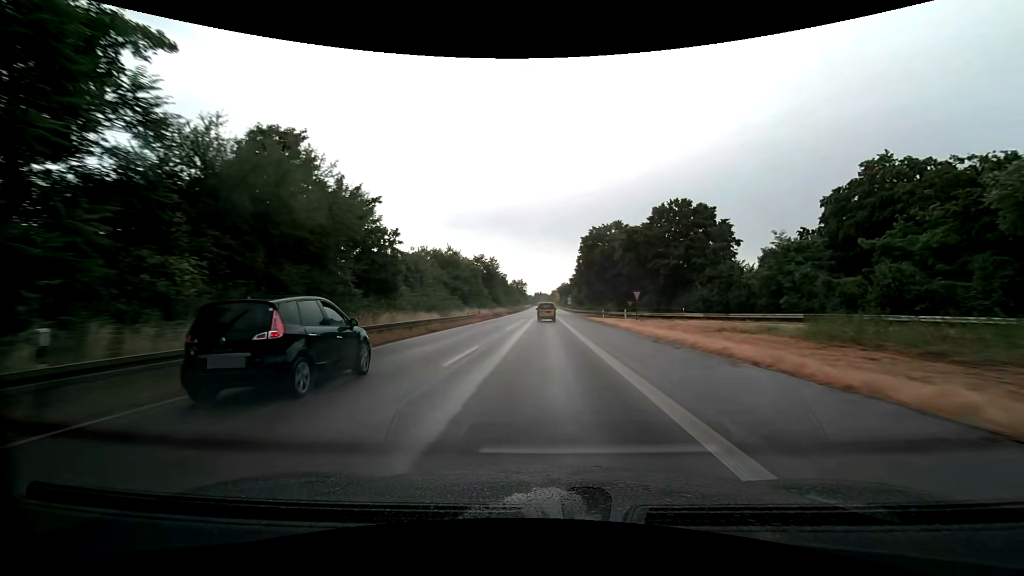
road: trunk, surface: asphalt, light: Day
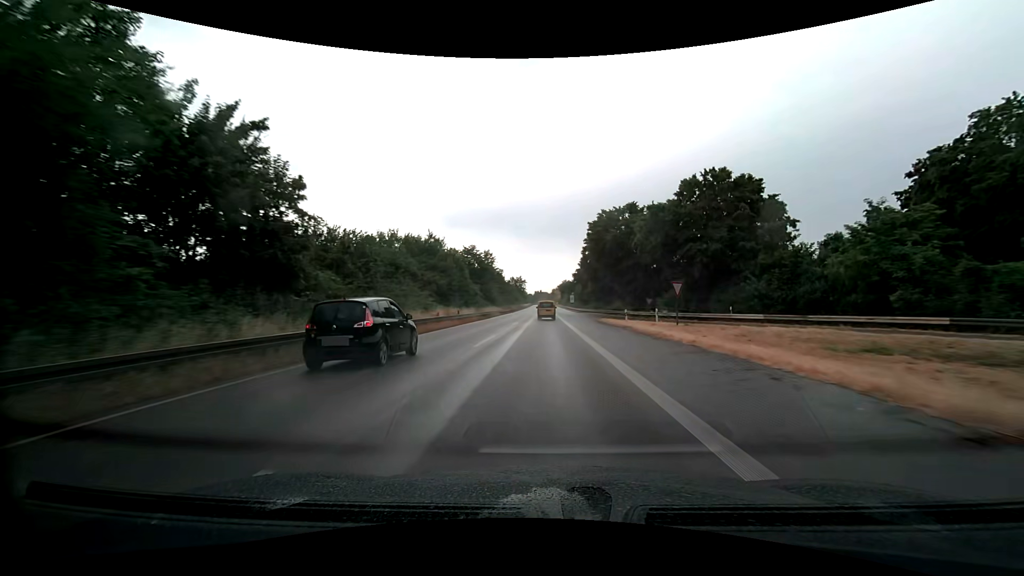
(0.0, +13.4) m; 0°
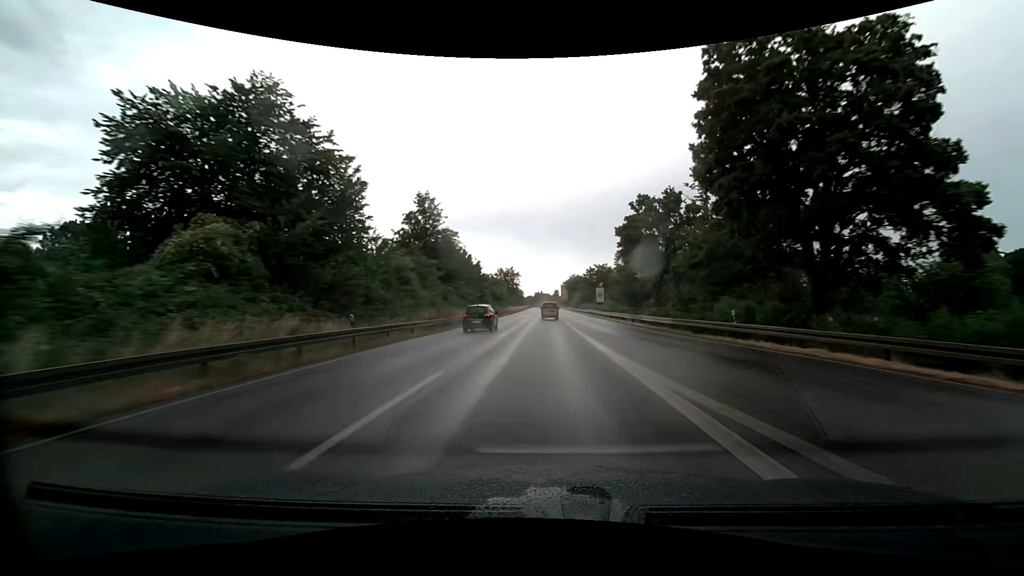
(-0.2, +67.5) m; 0°
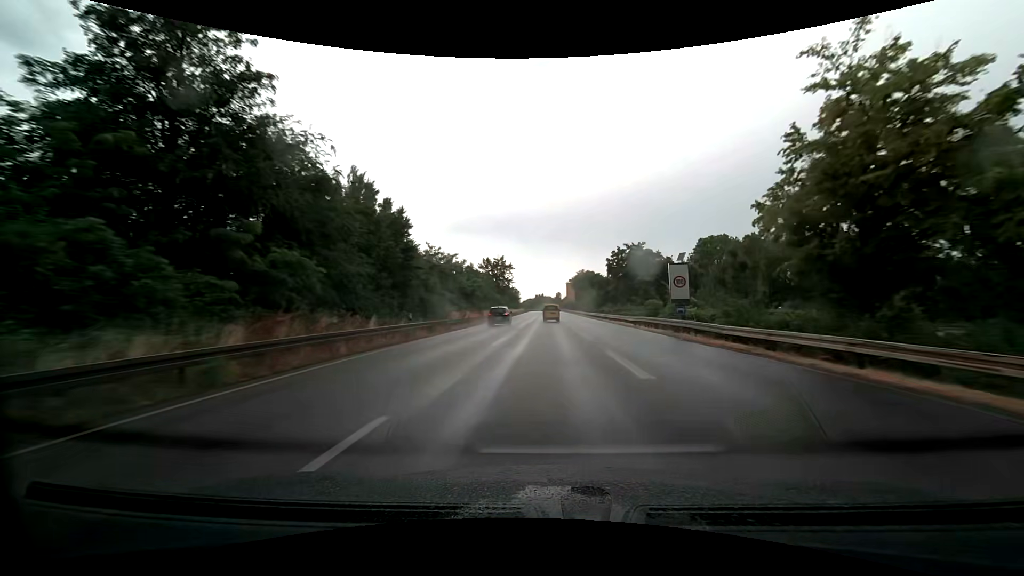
(-0.1, +41.1) m; 0°
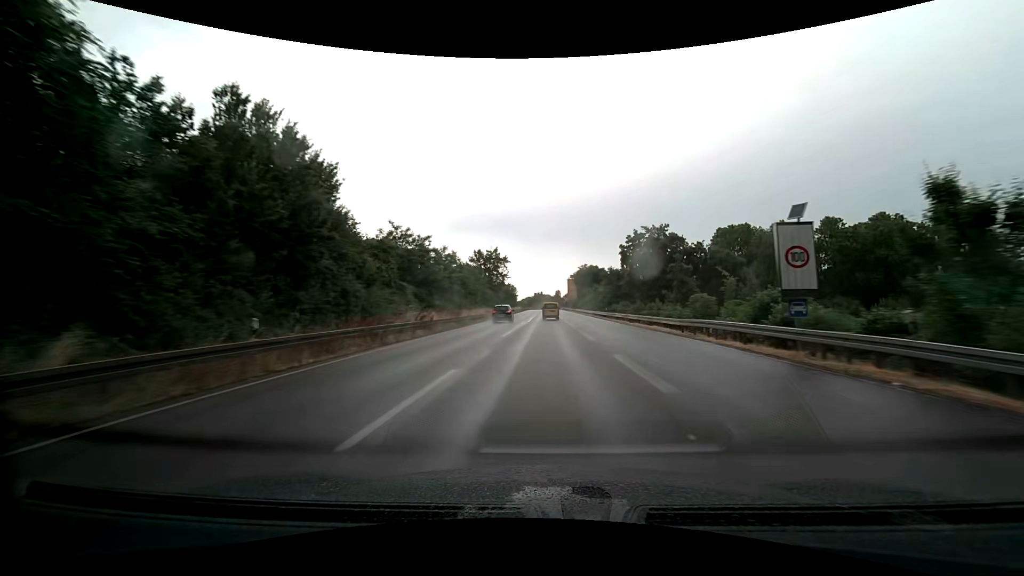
(0.0, +13.8) m; 0°
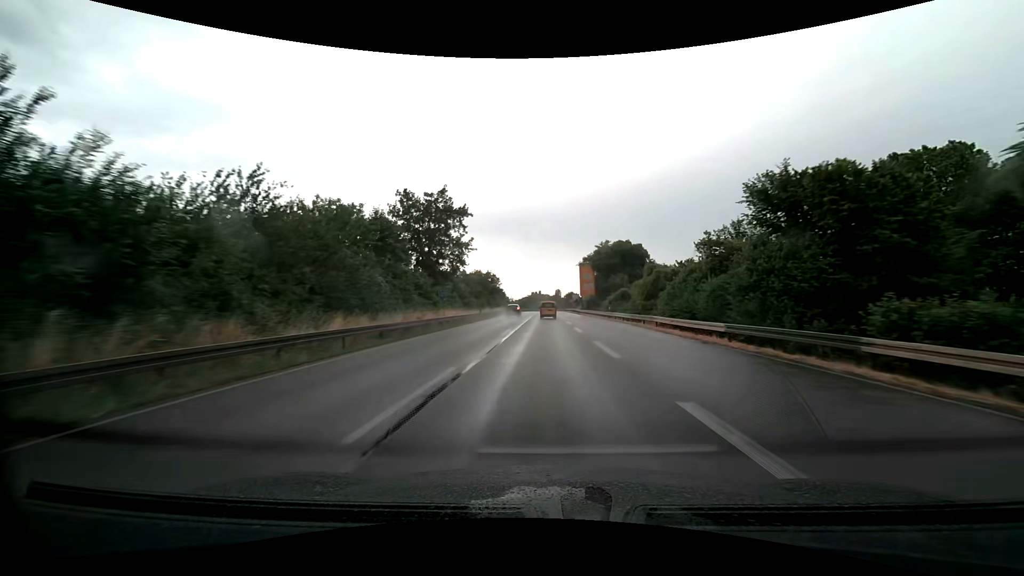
(-0.1, +55.0) m; 0°
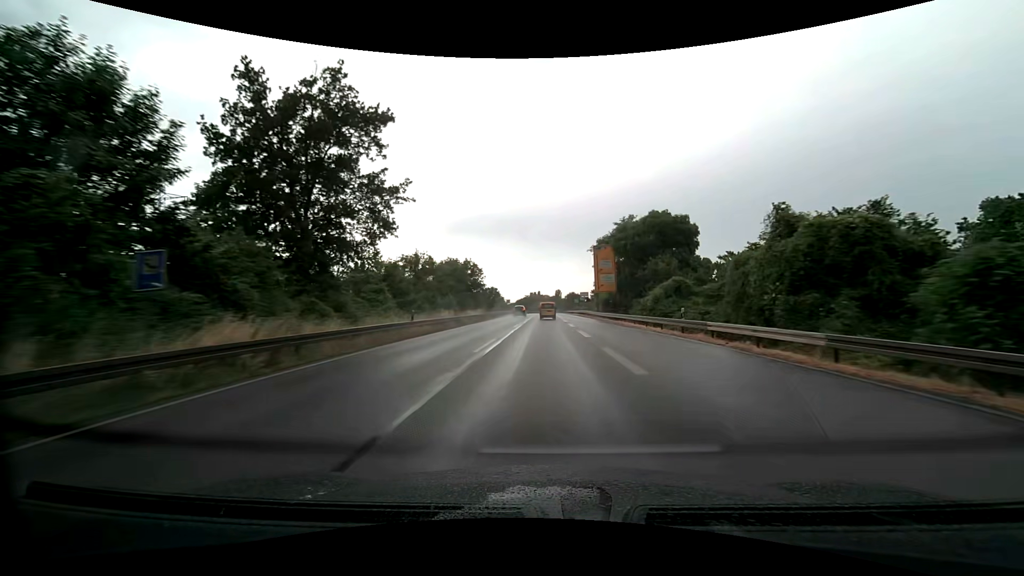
(+0.1, +27.2) m; 0°
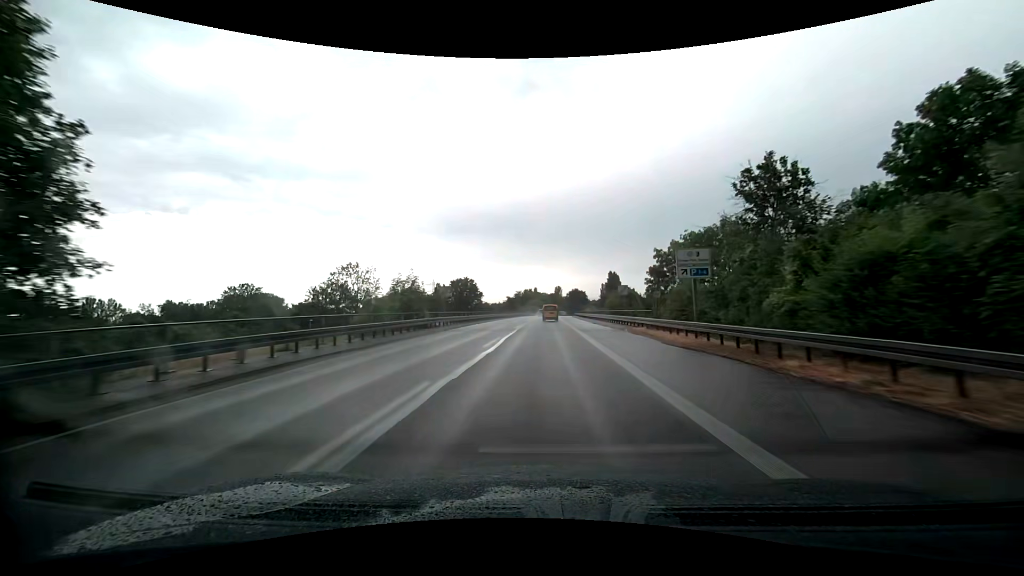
(+0.2, +66.9) m; 0°
(0, +10) (0, +20) (0, +30) (0, +40) (0, +50) (0, +60) (0, +70) (+1, +80) (+1, +90) (+1, +100) m
